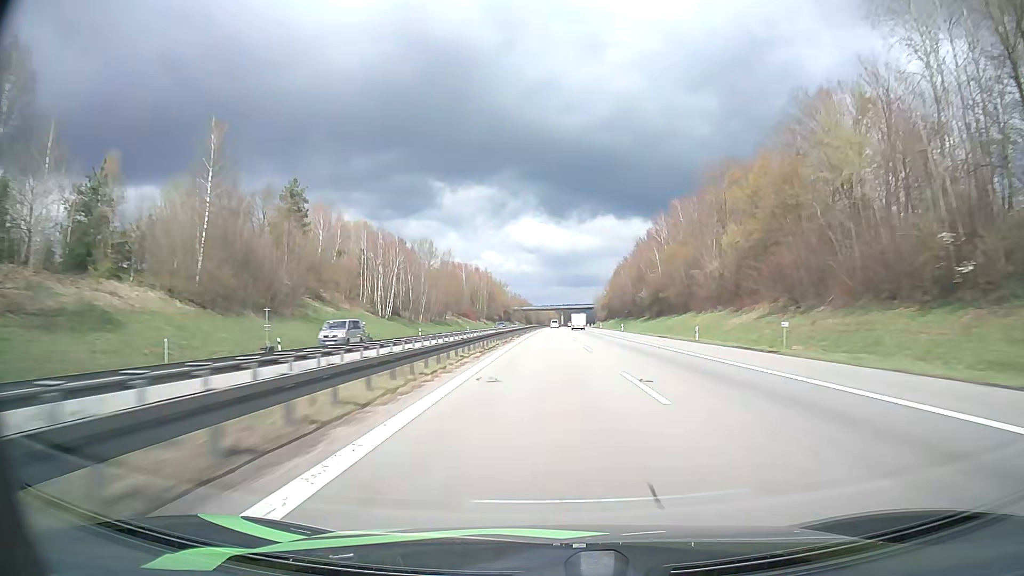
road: motorway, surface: asphalt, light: Day
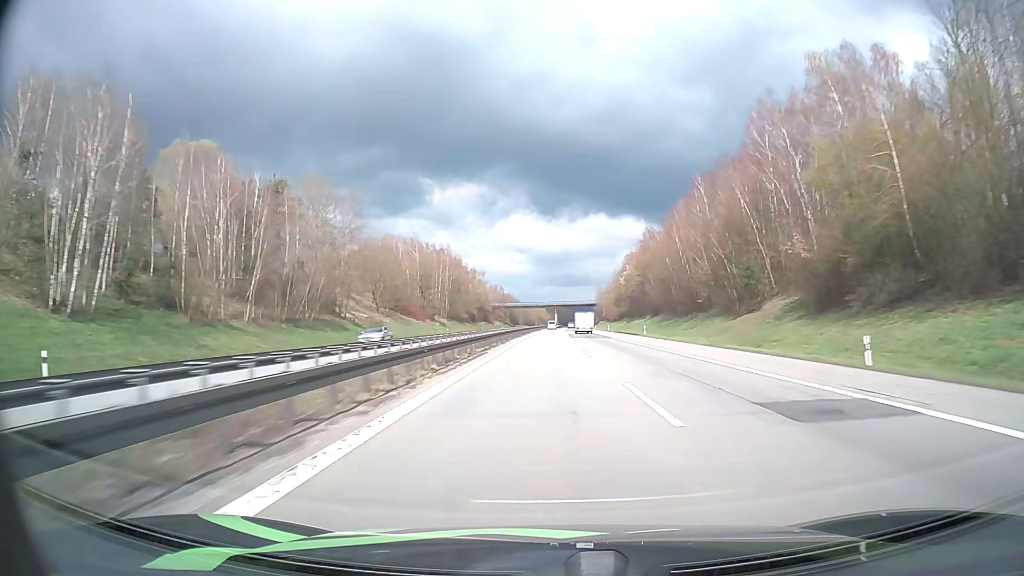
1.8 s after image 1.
(+0.4, +75.6) m; +1°
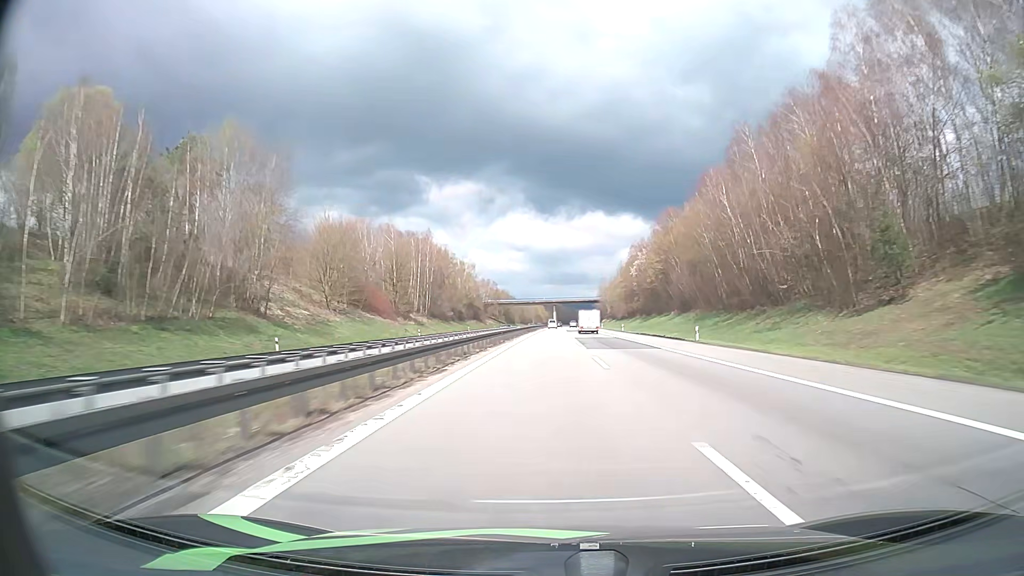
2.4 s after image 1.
(+0.1, +25.4) m; 0°
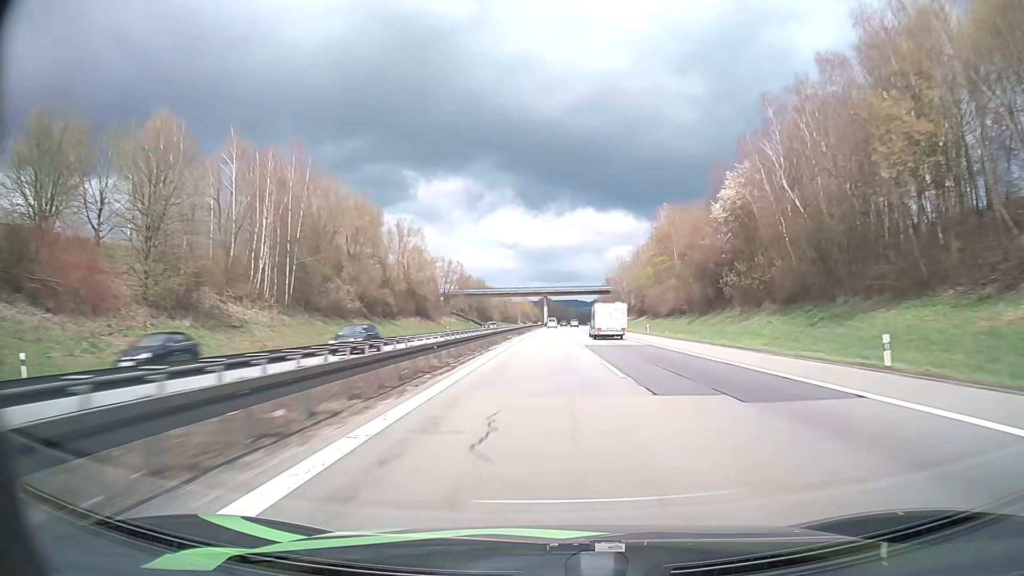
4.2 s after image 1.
(+0.6, +76.2) m; +1°
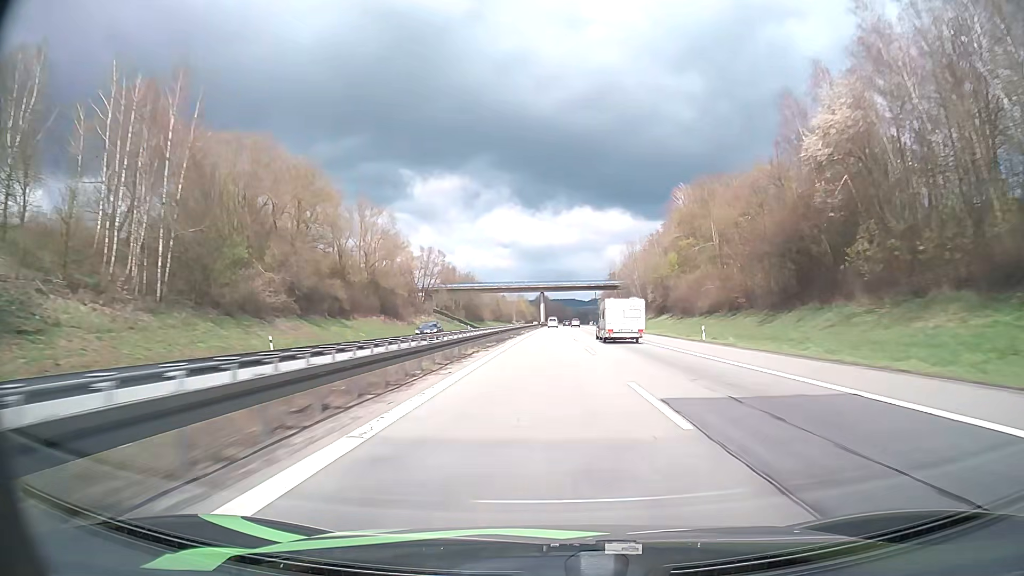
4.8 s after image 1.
(0.0, +25.4) m; 0°
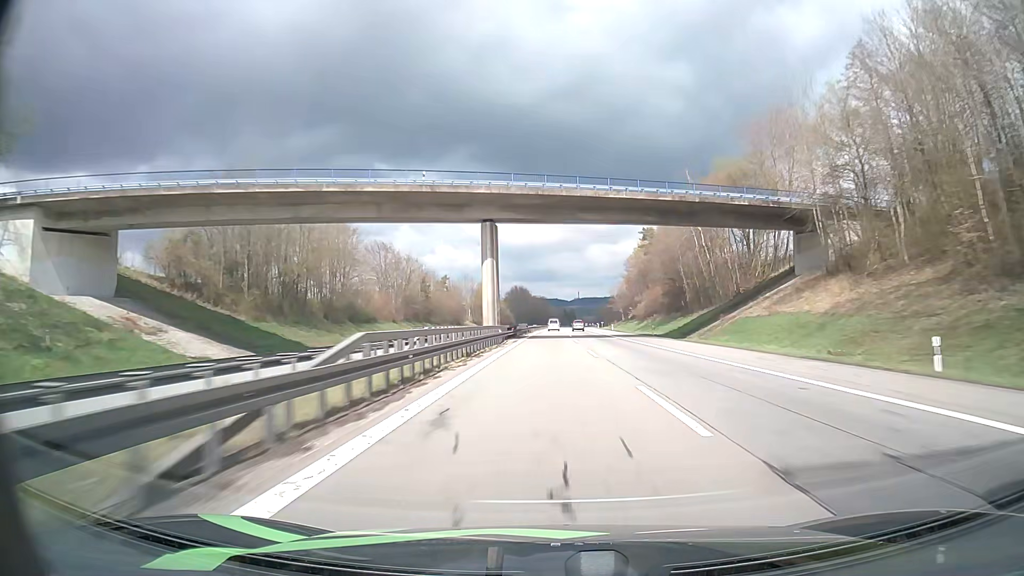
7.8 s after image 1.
(+1.5, +127.5) m; +1°
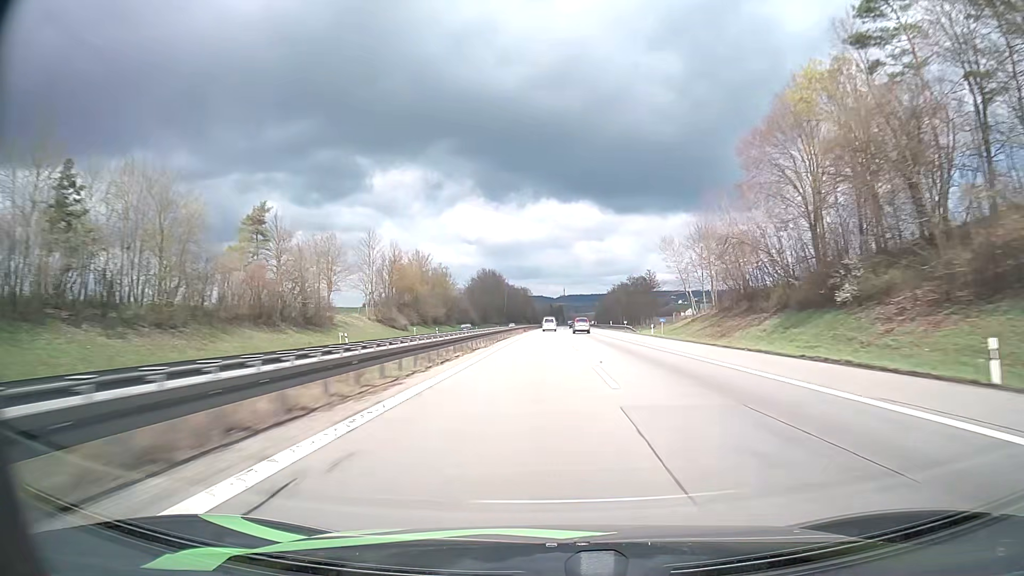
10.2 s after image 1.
(+1.7, +103.3) m; +1°
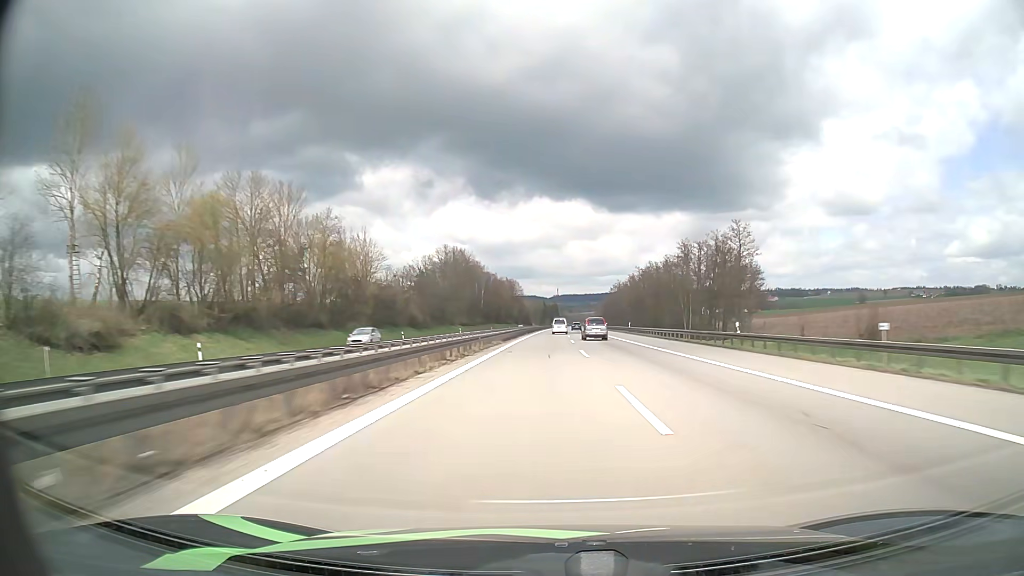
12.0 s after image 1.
(+0.3, +78.0) m; +1°
(0, +10) (0, +20) (0, +30) (0, +40) (0, +50) (0, +60) (0, +70) (0, +80) (0, +90) (+1, +100) m
